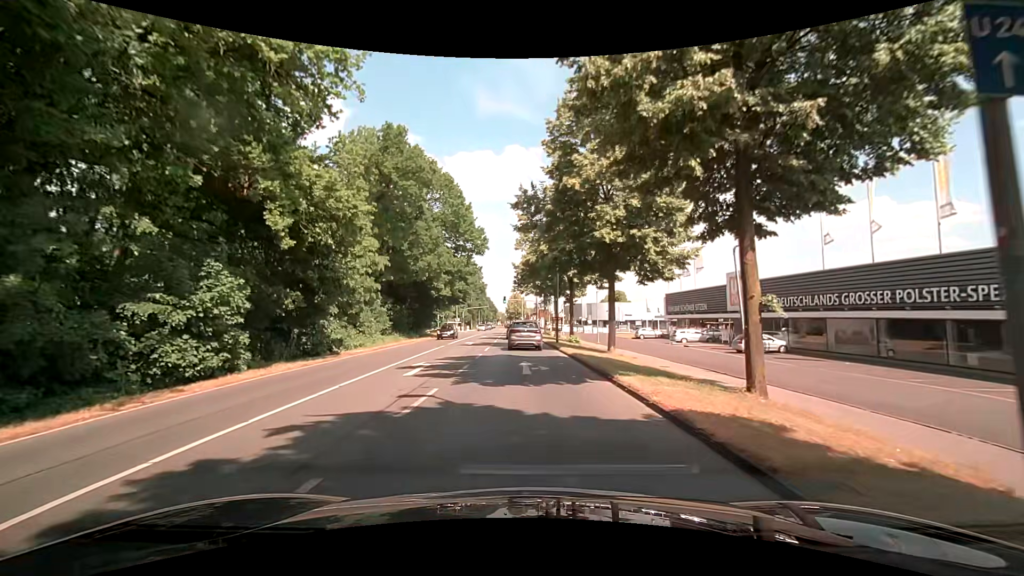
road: secondary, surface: asphalt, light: Day
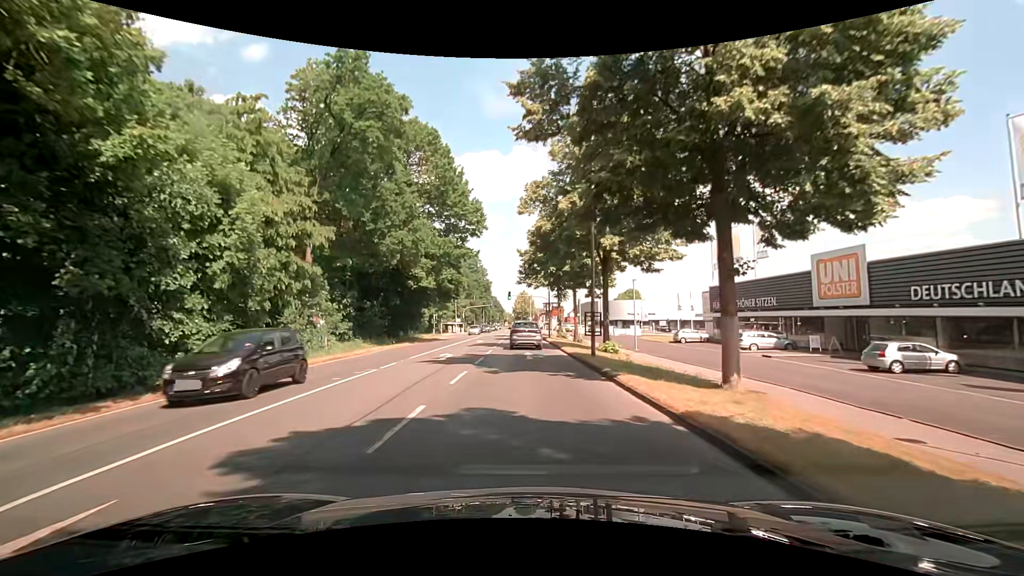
(-0.1, +14.3) m; 0°
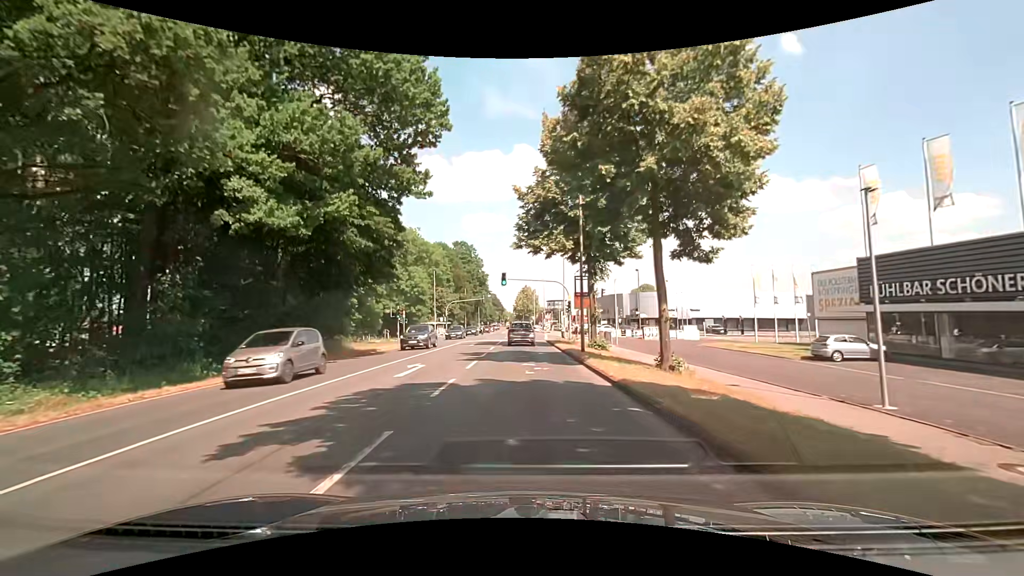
(-0.3, +26.0) m; -1°
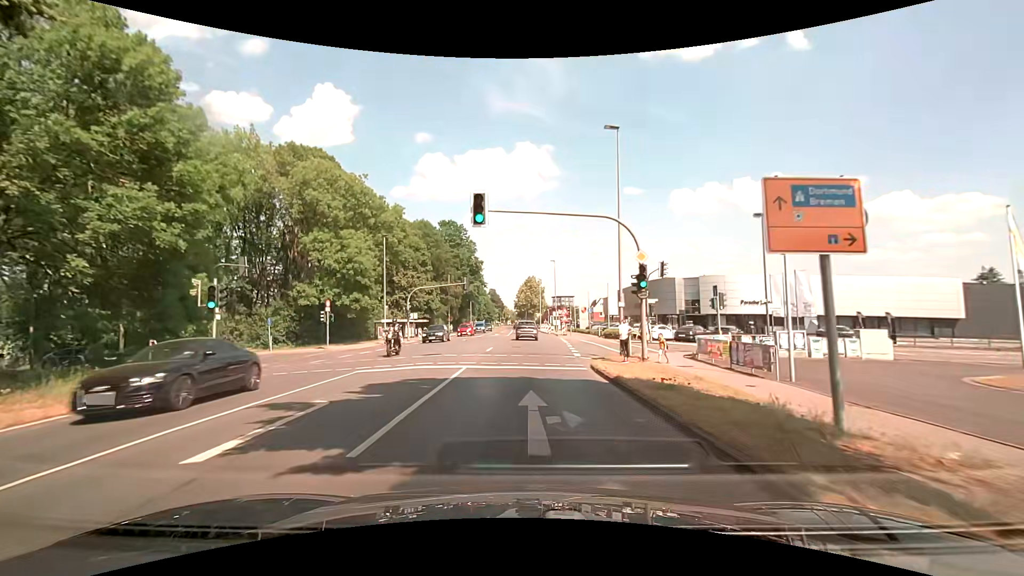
(+0.2, +28.4) m; +1°
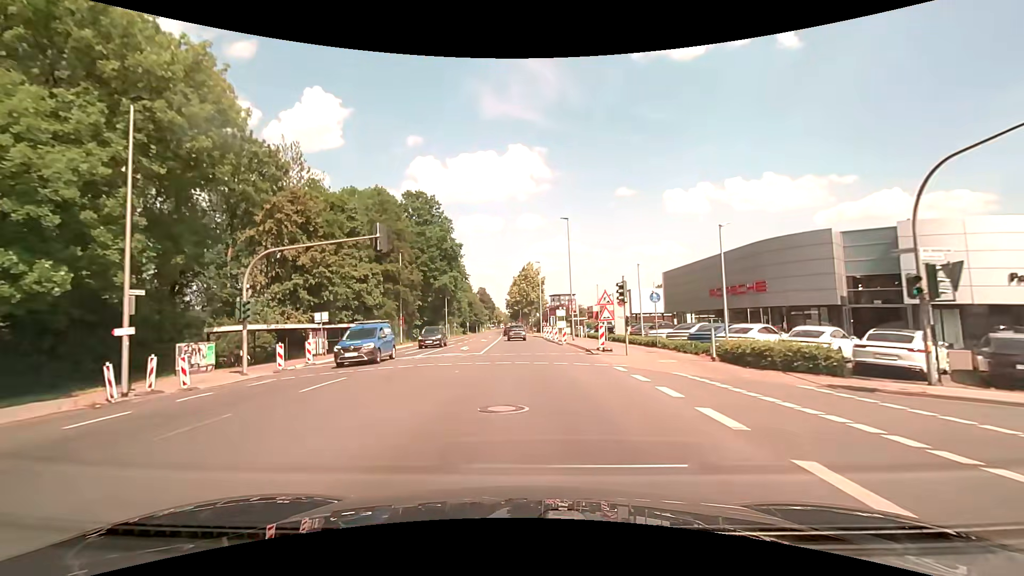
(-0.2, +30.2) m; 0°
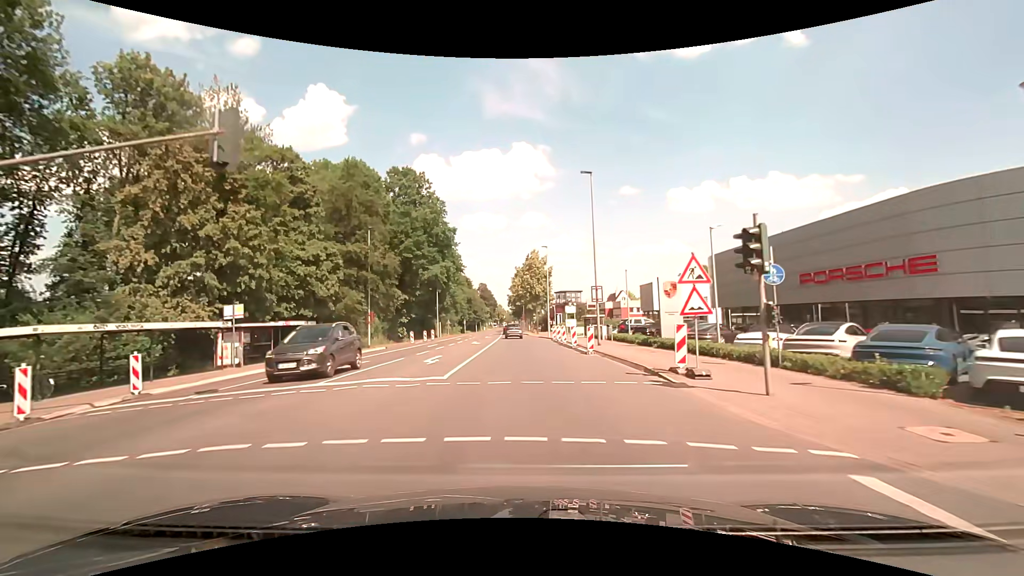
(-0.1, +12.5) m; 0°
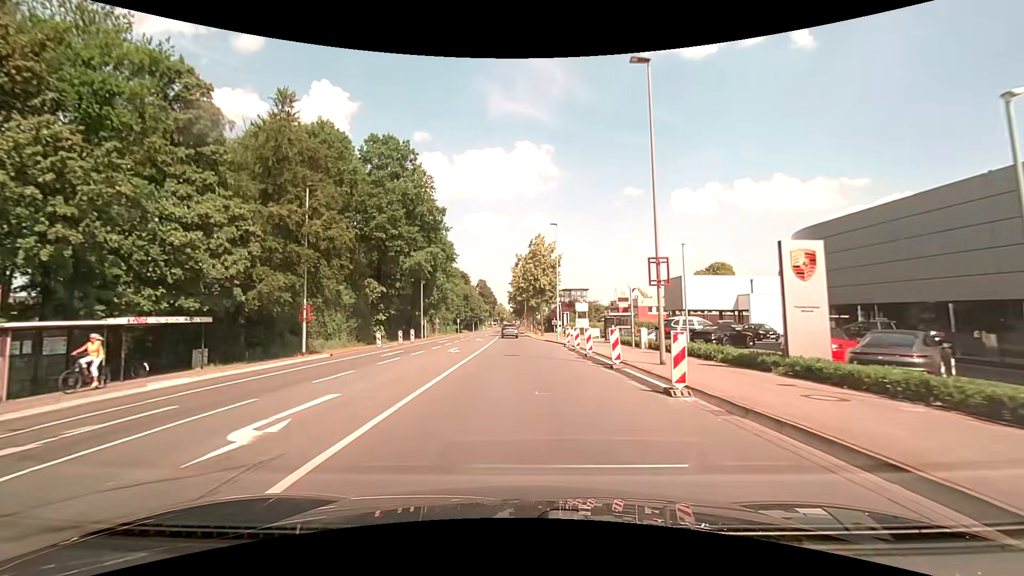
(-0.1, +12.9) m; -1°
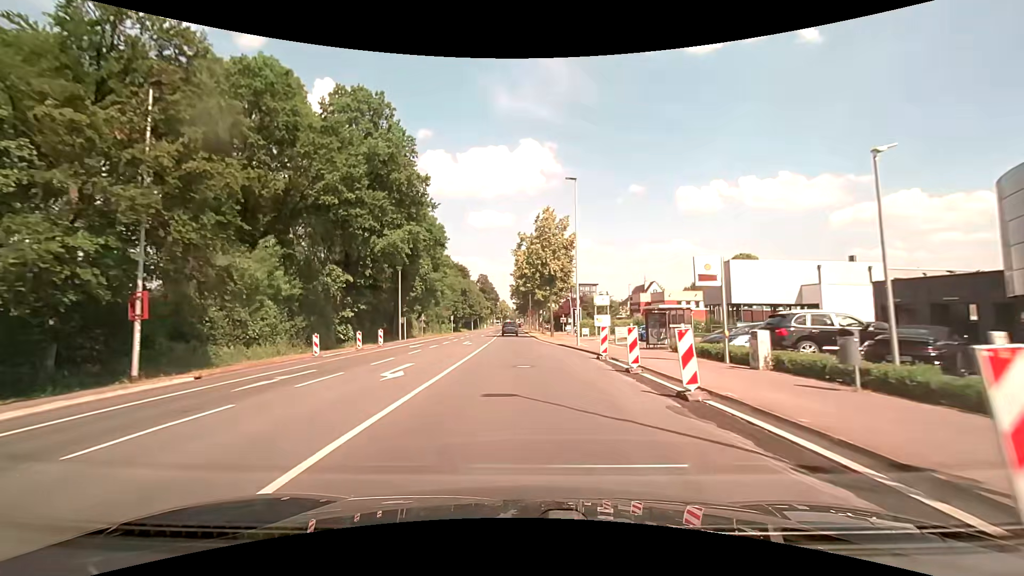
(0.0, +13.2) m; 0°
(0, +10) (0, +20) (0, +30) (-1, +40) (-1, +50) (-1, +60) (-2, +70) (-2, +80) (-2, +90) (-2, +100) m
